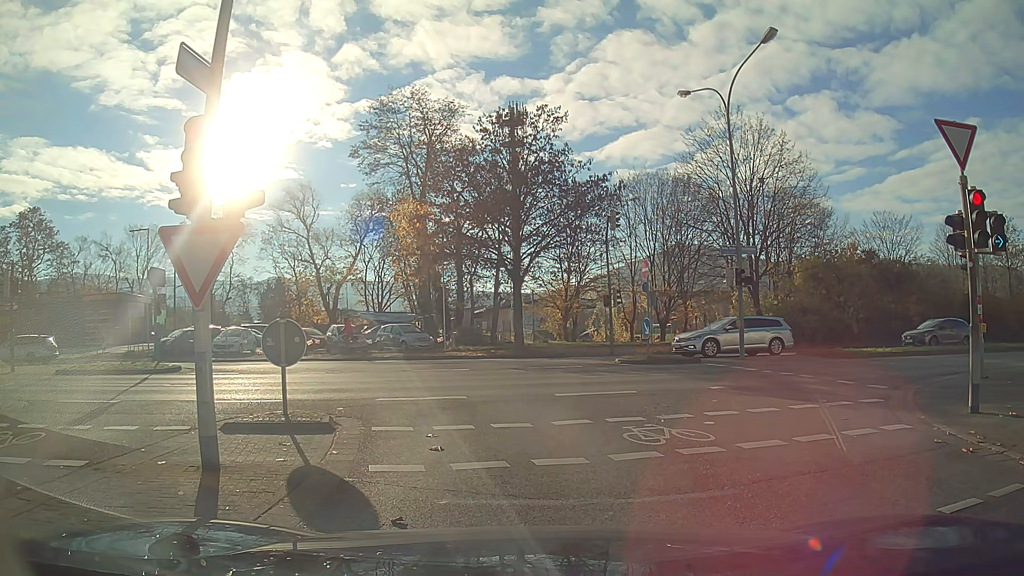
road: unclassified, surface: asphalt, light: Day
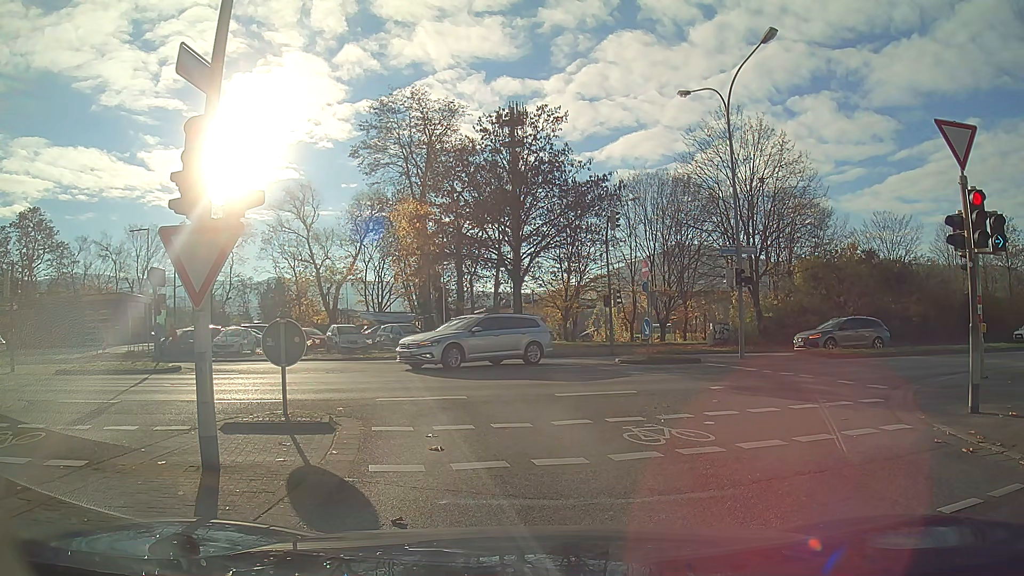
(0.0, 0.0) m; 0°
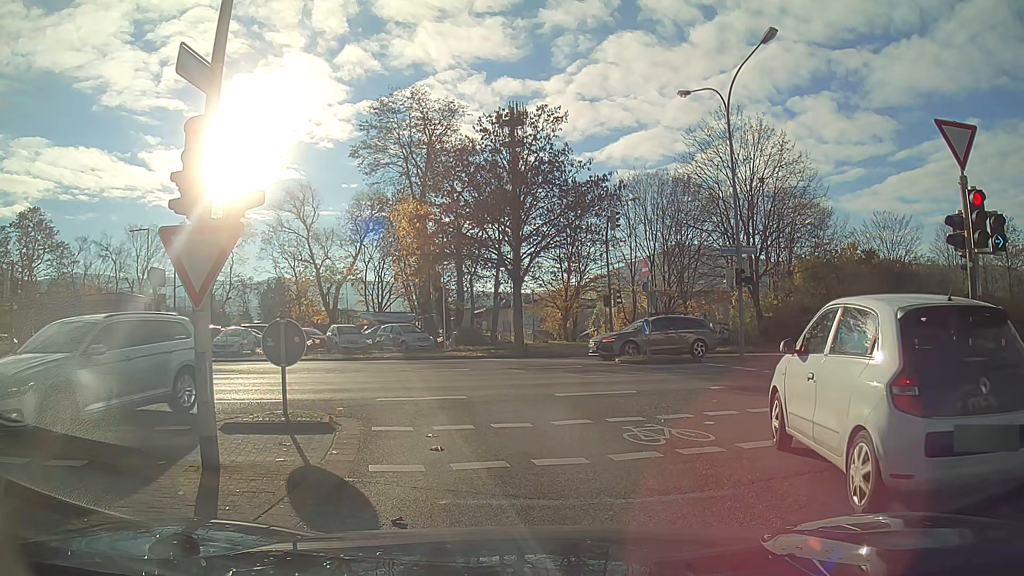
(0.0, 0.0) m; 0°
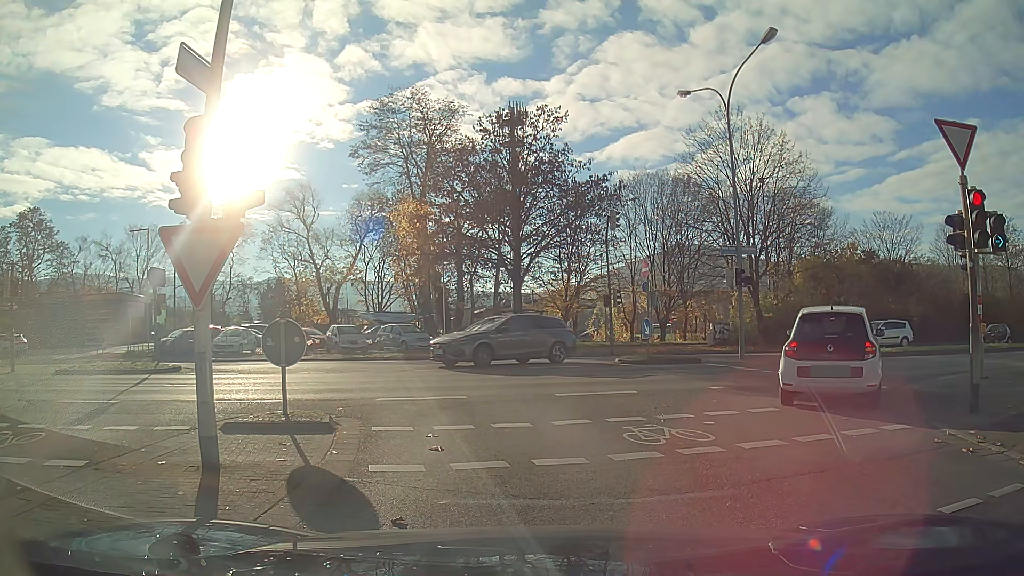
(0.0, 0.0) m; 0°
